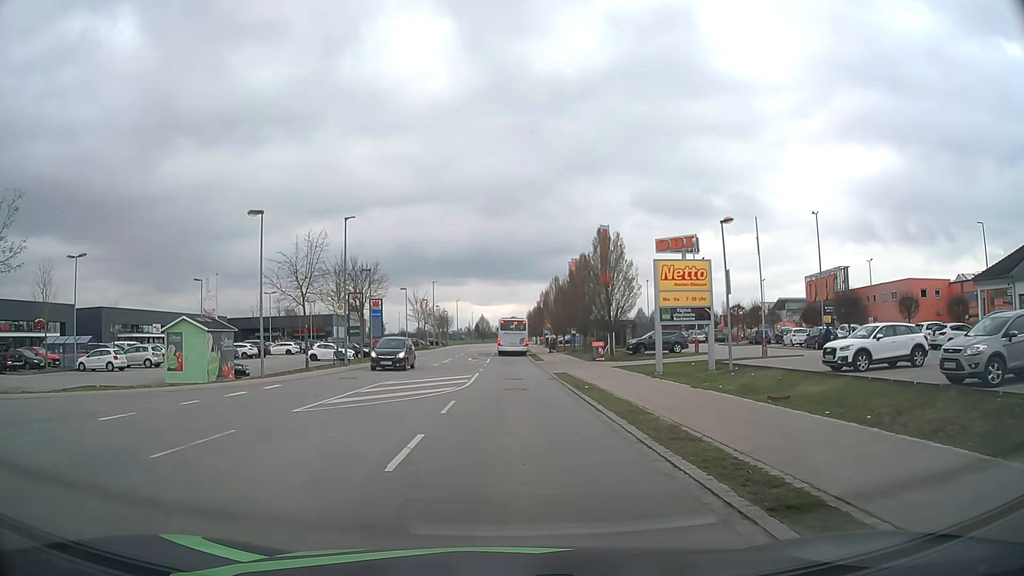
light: Day
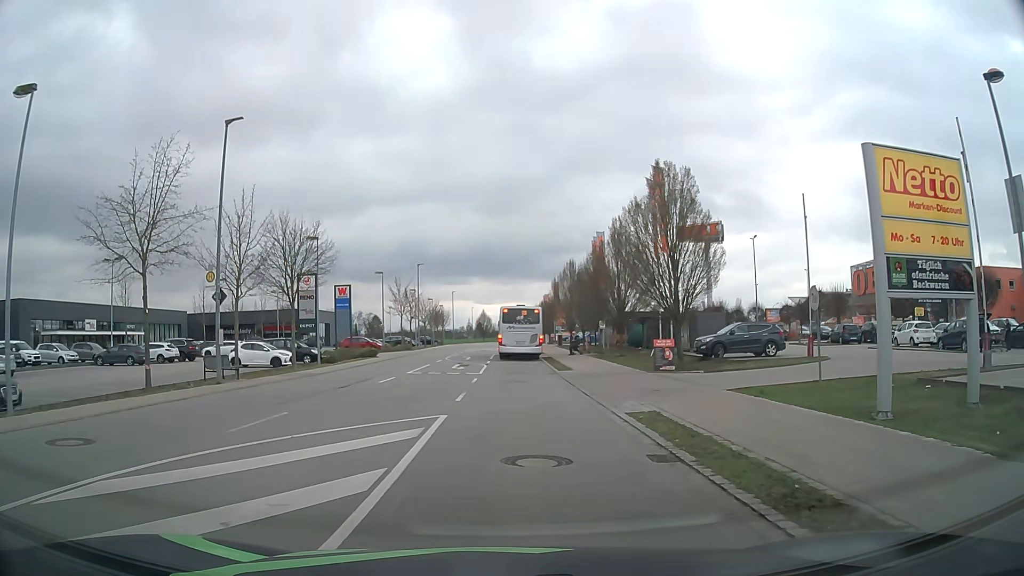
(0.0, +17.4) m; 0°
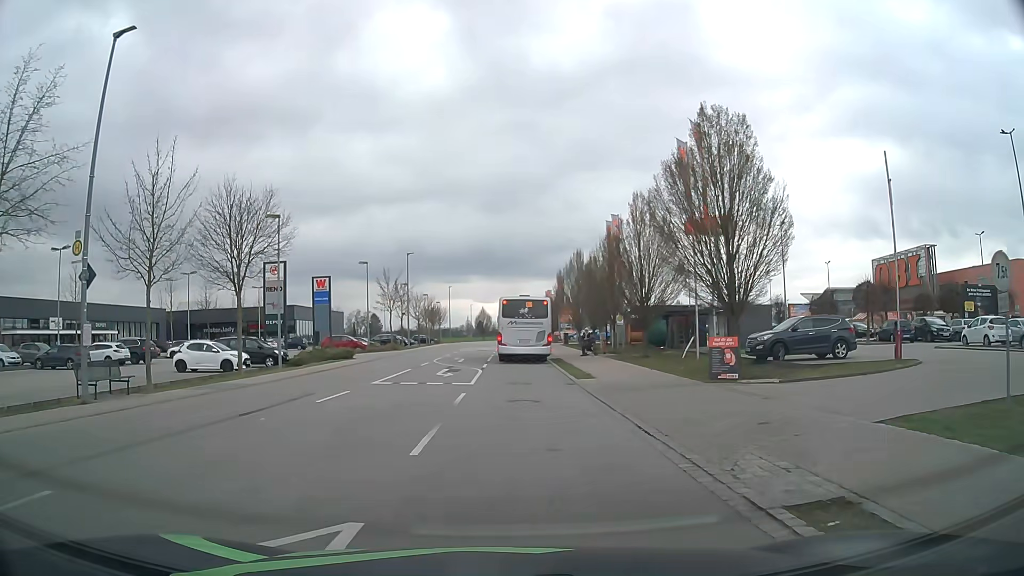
(0.0, +7.1) m; 0°
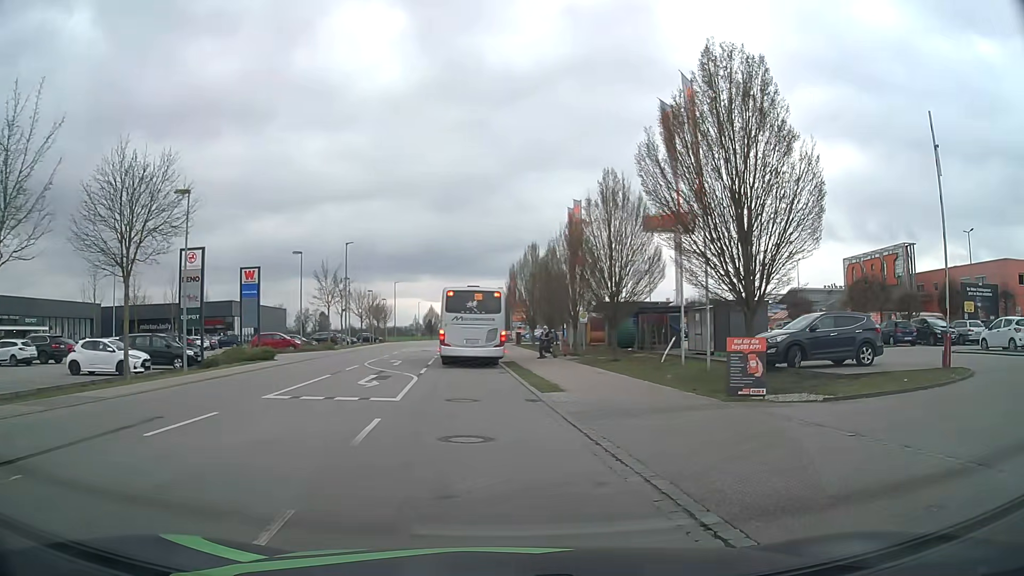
(+0.1, +5.3) m; +4°
